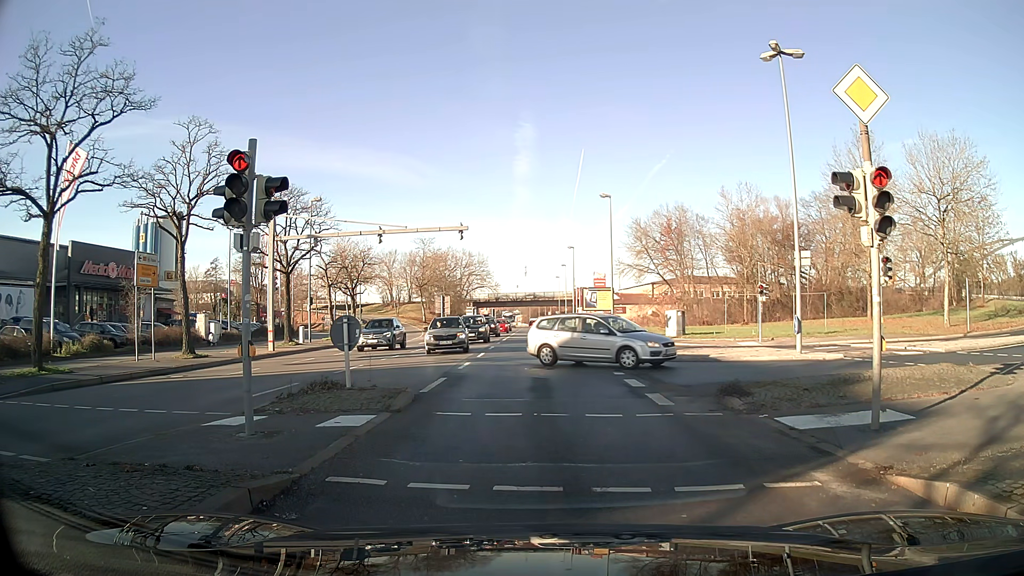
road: primary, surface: asphalt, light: Day
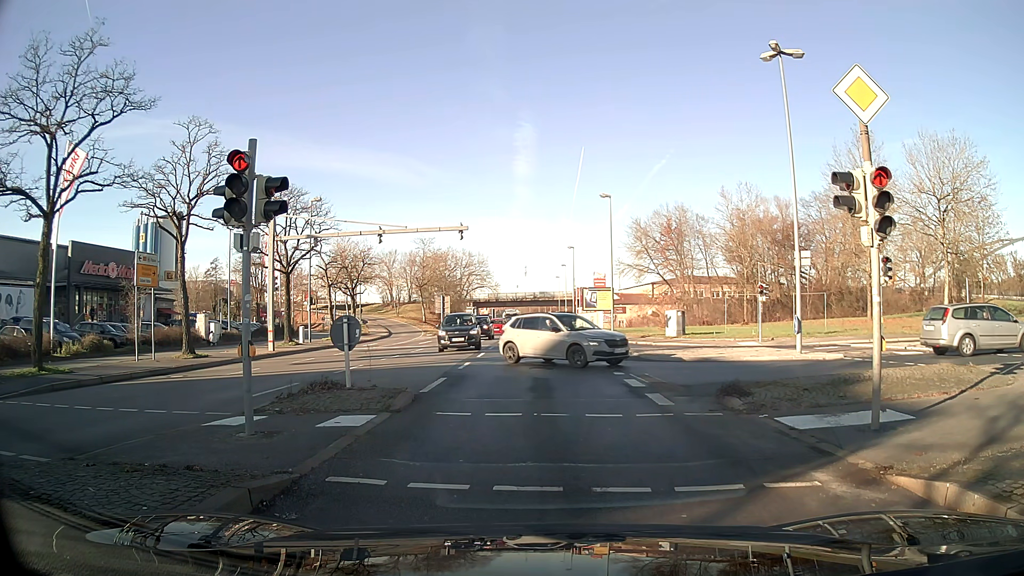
(0.0, 0.0) m; 0°
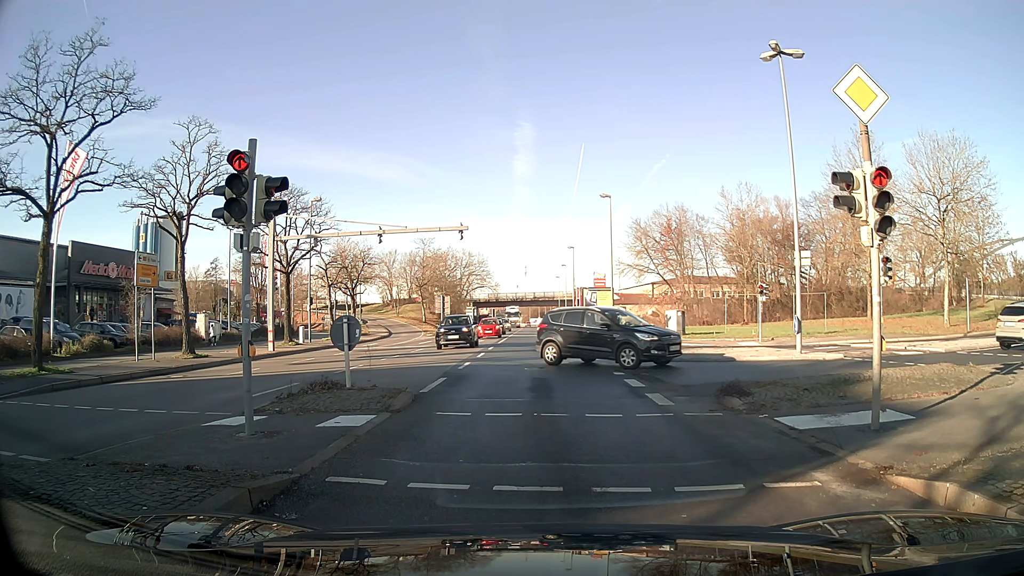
(0.0, 0.0) m; 0°
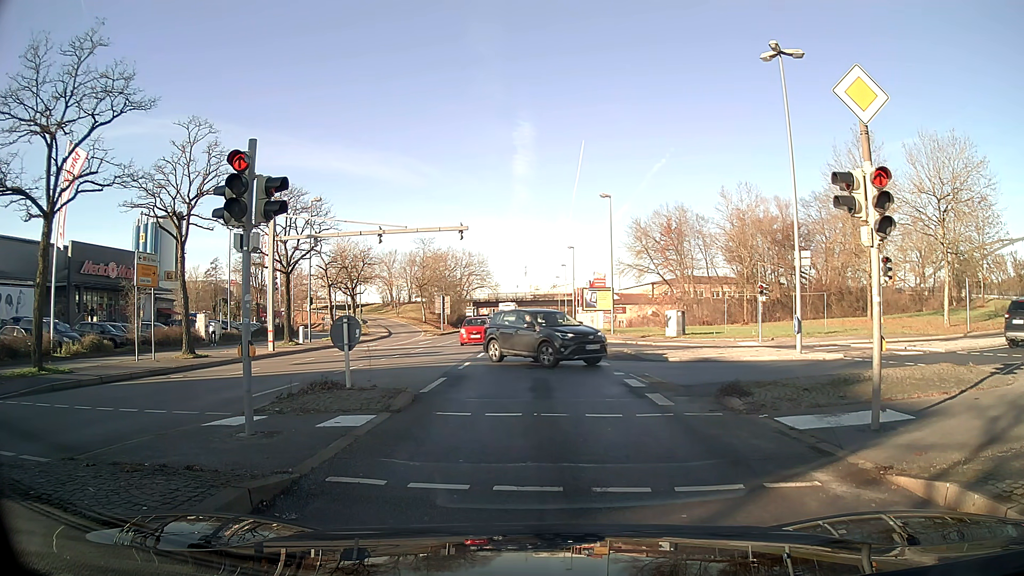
(0.0, 0.0) m; 0°
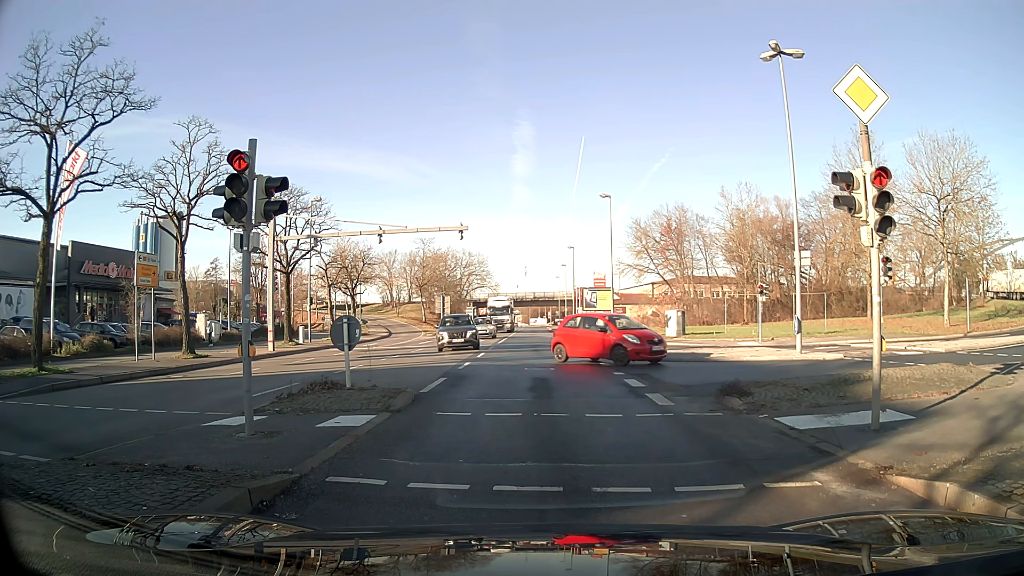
(0.0, 0.0) m; 0°
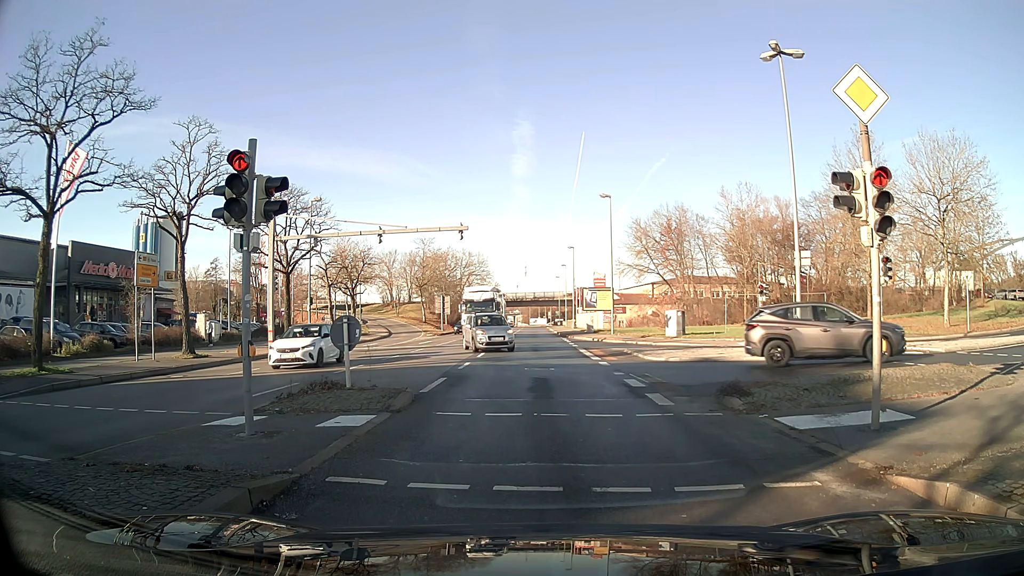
(0.0, 0.0) m; 0°
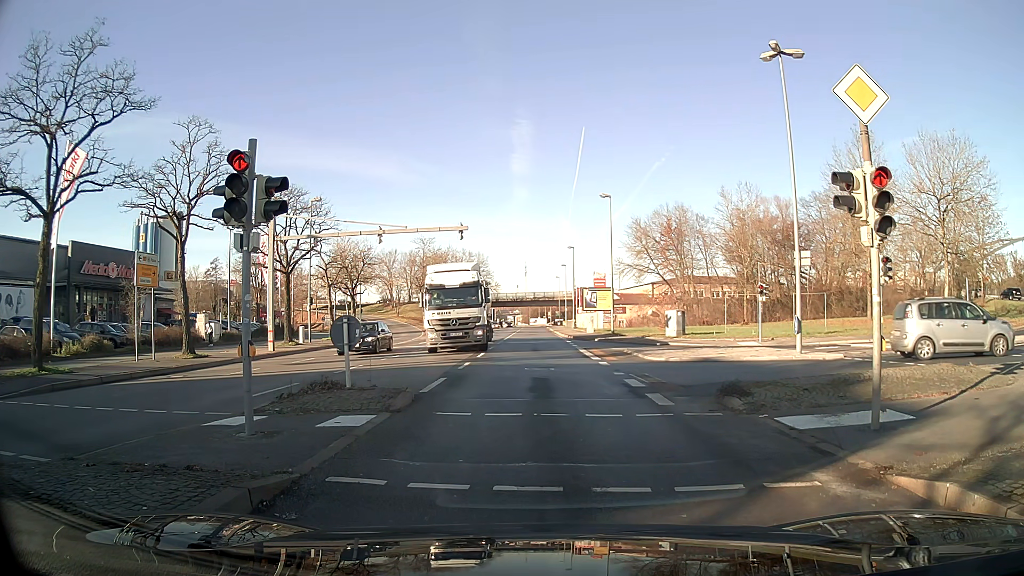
(0.0, 0.0) m; 0°
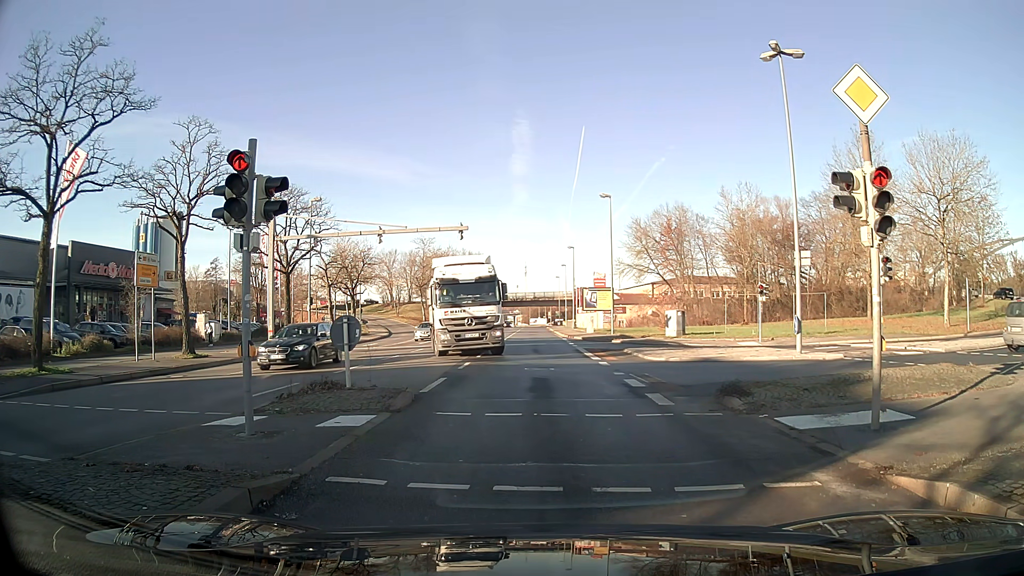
(0.0, 0.0) m; 0°
(0, +10) (0, +20) (0, +30) (-1, +40) (-1, +50) (-1, +60) (-1, +70) (-1, +80) (-1, +90) (-1, +100) m
